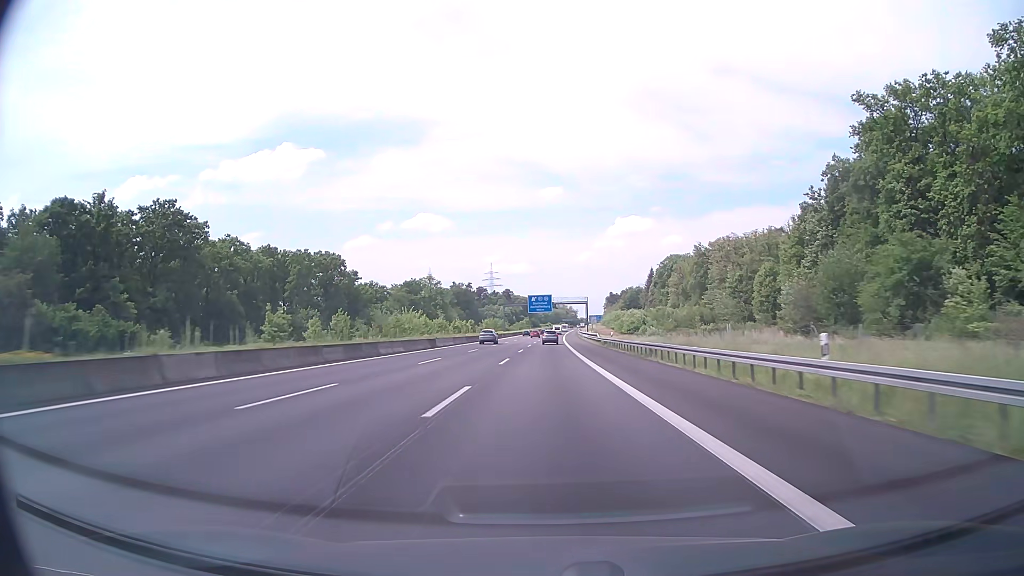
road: motorway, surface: asphalt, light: Day
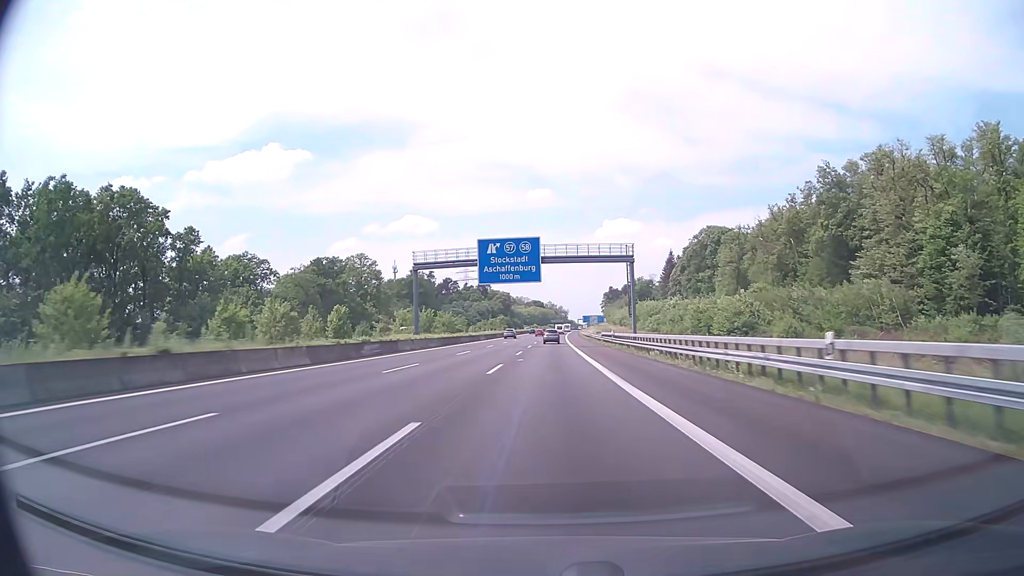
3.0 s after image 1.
(+1.0, +96.6) m; +1°
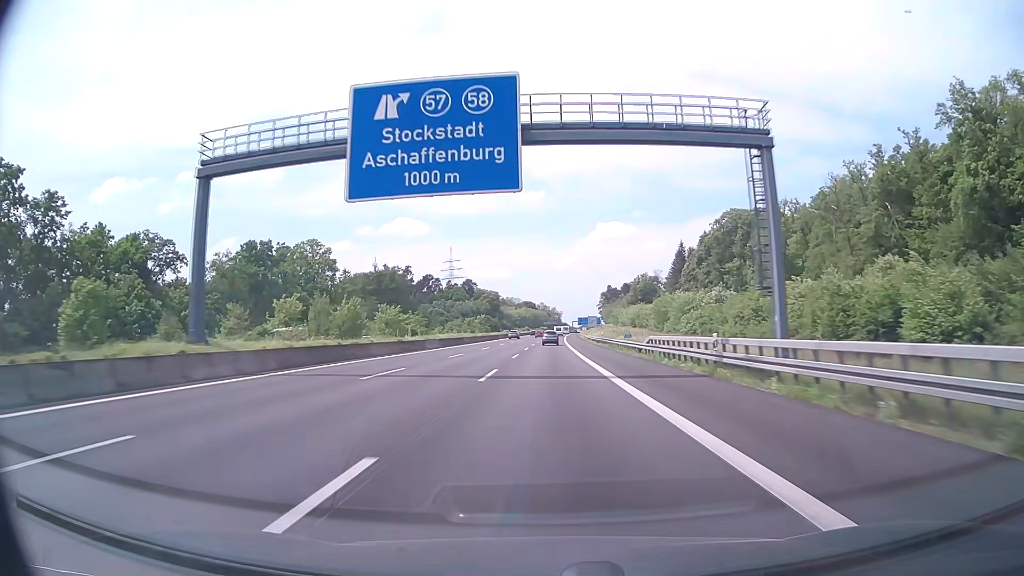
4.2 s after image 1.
(+0.2, +38.6) m; +1°
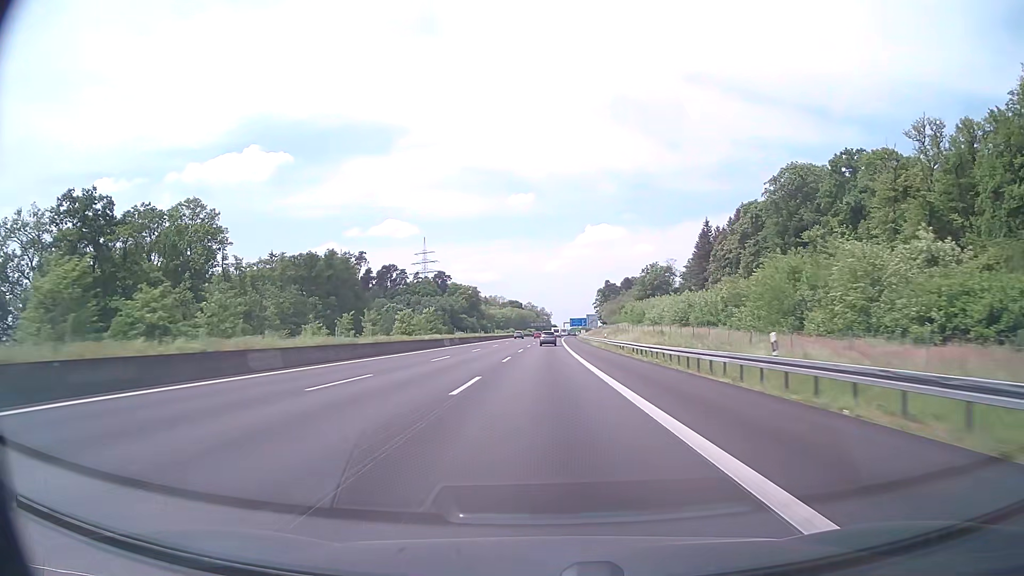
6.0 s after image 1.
(+0.5, +57.9) m; +1°
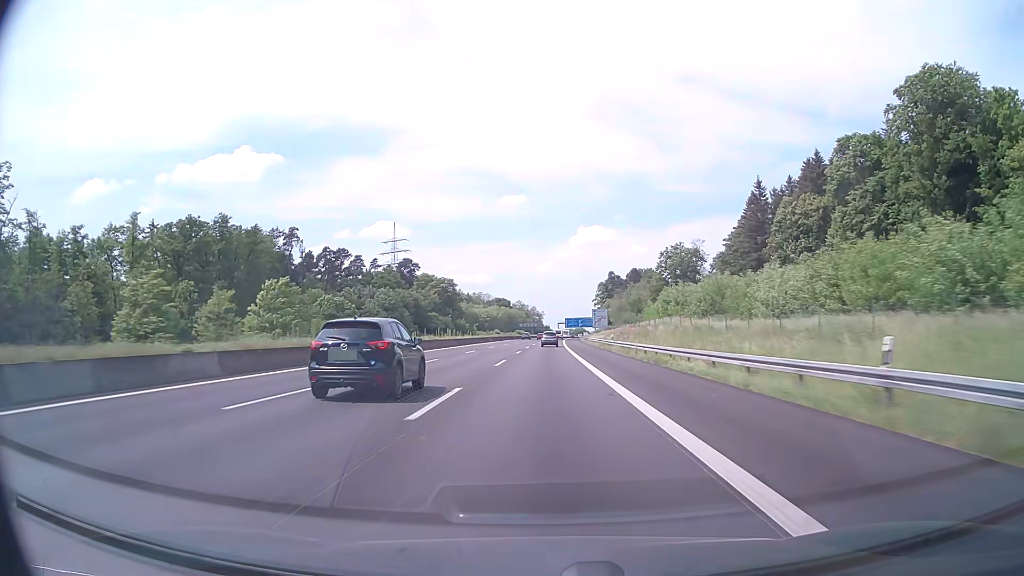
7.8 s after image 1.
(+0.4, +57.9) m; +1°
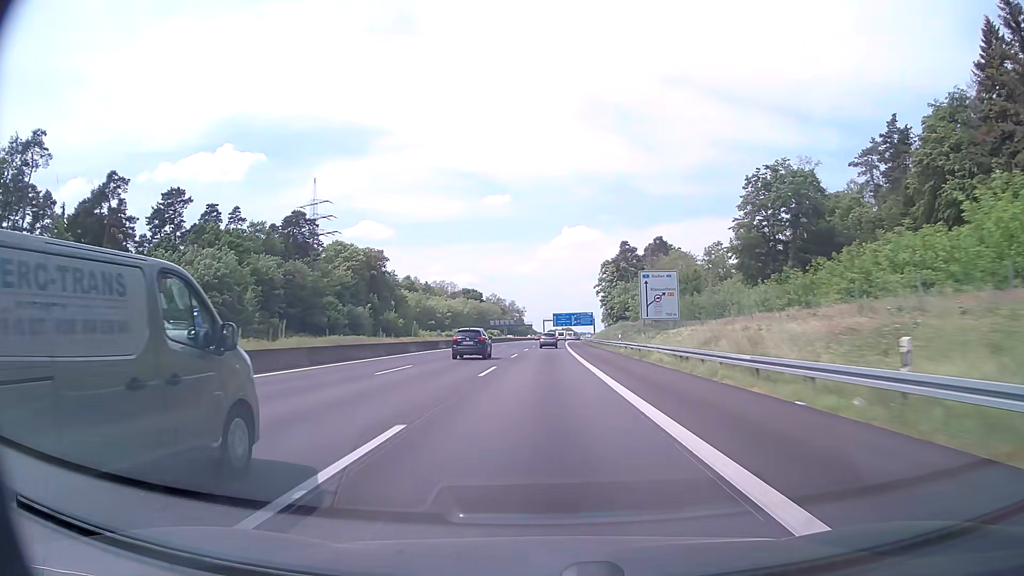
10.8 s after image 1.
(+1.0, +96.6) m; +1°
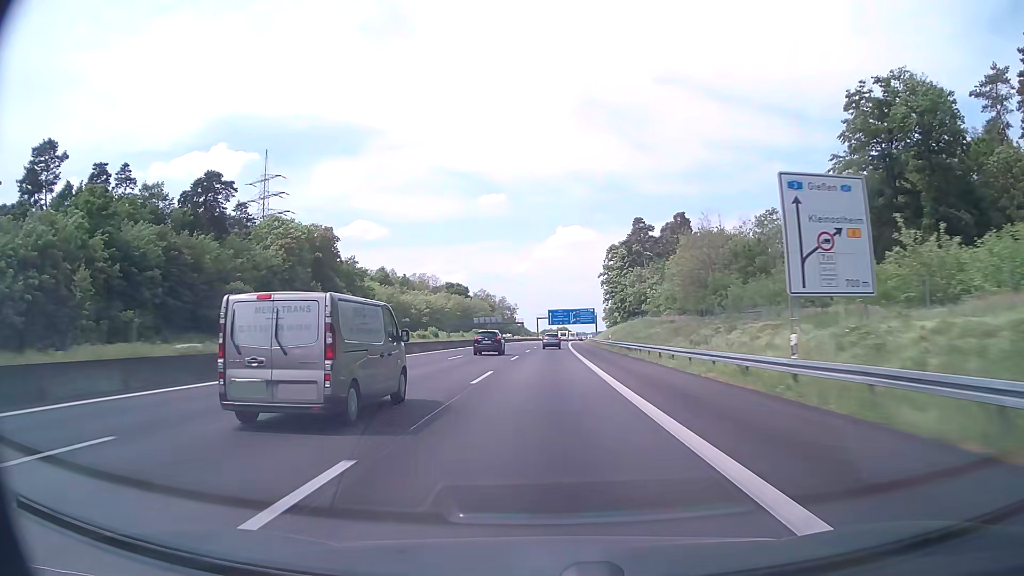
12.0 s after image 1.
(+0.1, +38.7) m; +1°
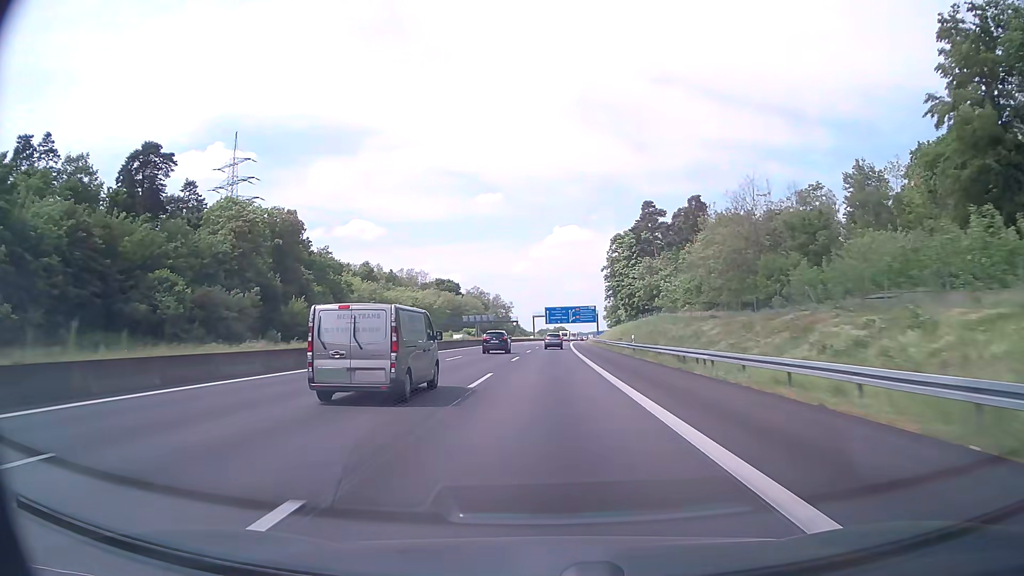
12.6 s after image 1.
(0.0, +19.3) m; 0°
(0, +10) (0, +20) (0, +30) (0, +40) (0, +50) (+1, +60) (+1, +70) (+1, +80) (+1, +90) (+2, +100) m
